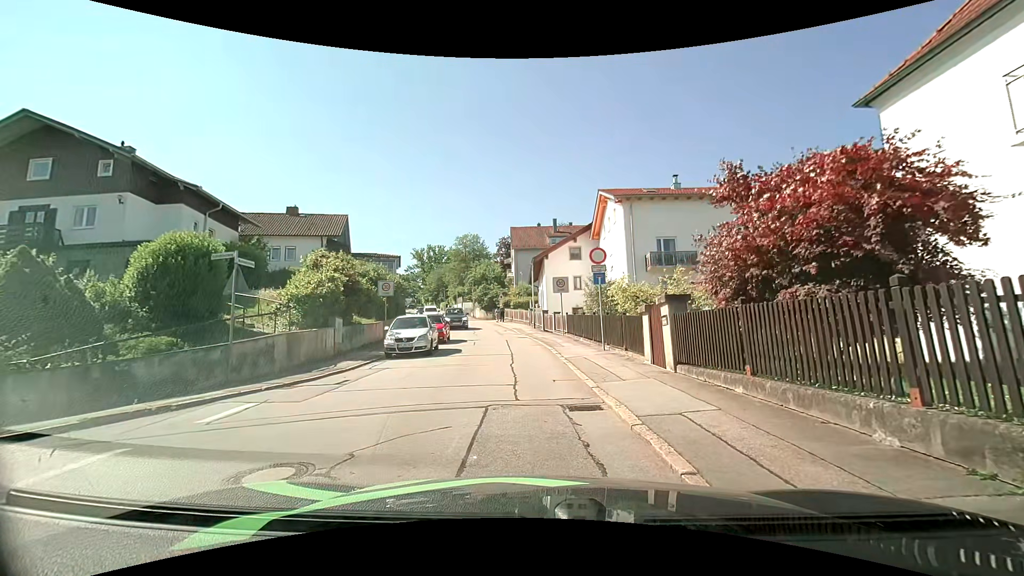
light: Day
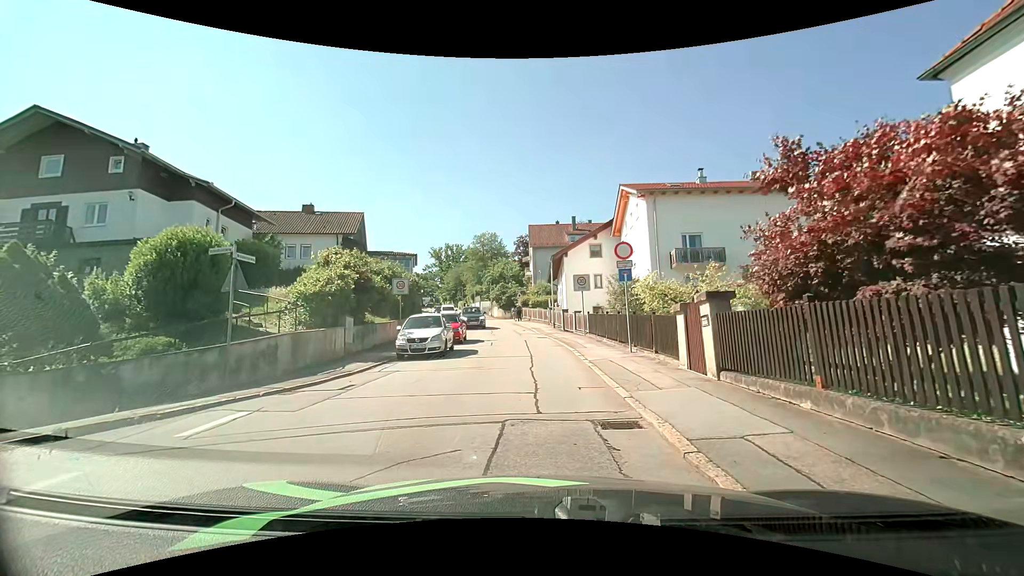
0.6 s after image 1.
(0.0, +1.1) m; -4°
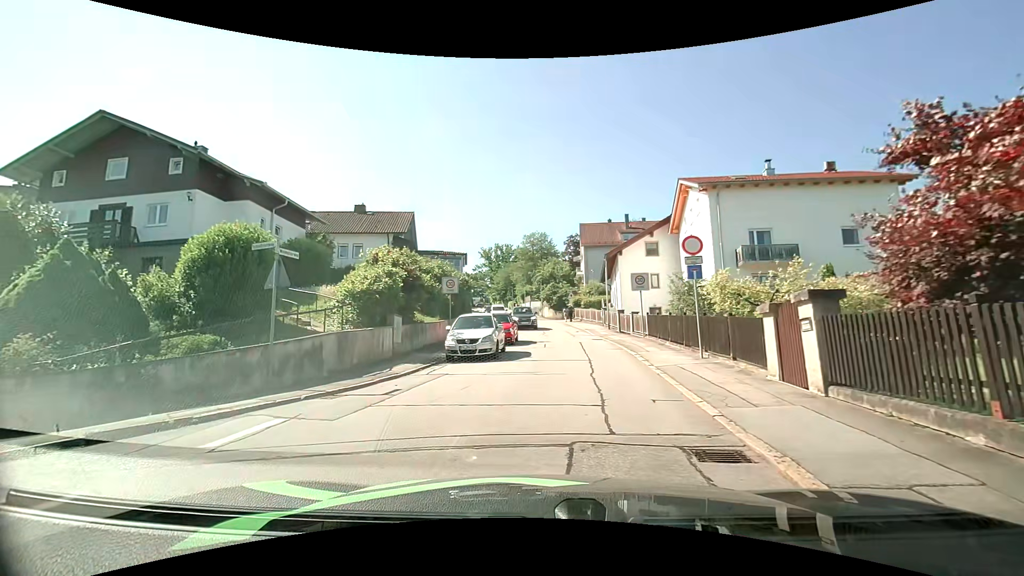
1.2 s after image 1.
(0.0, +1.1) m; -7°
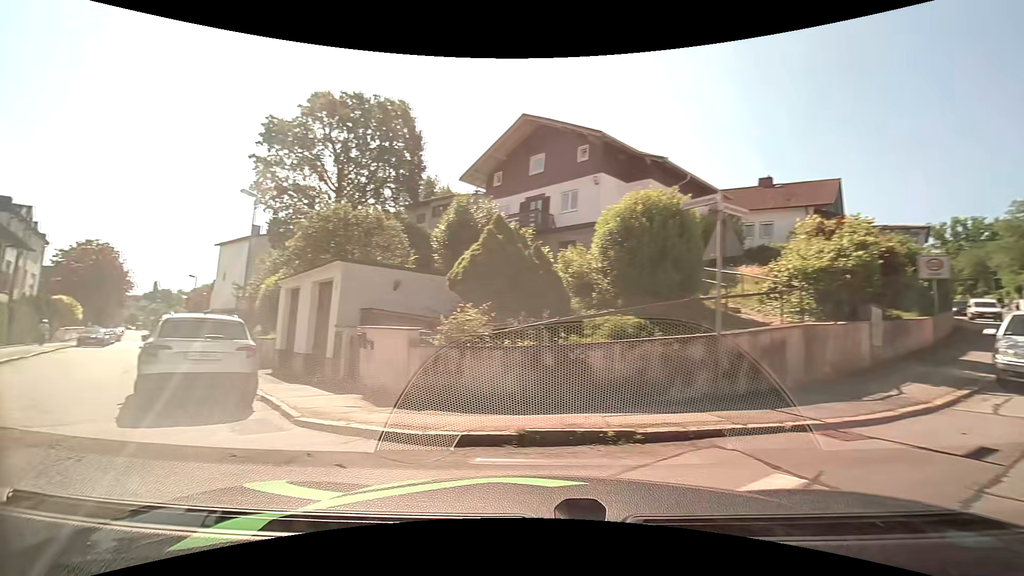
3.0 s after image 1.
(-1.2, +3.7) m; -40°
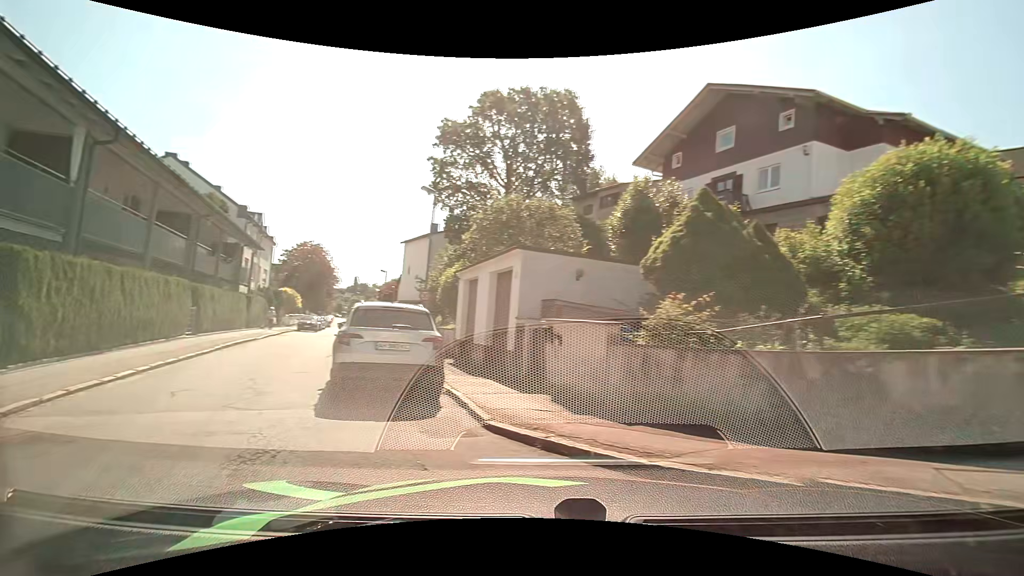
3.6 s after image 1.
(-0.3, +1.5) m; -19°
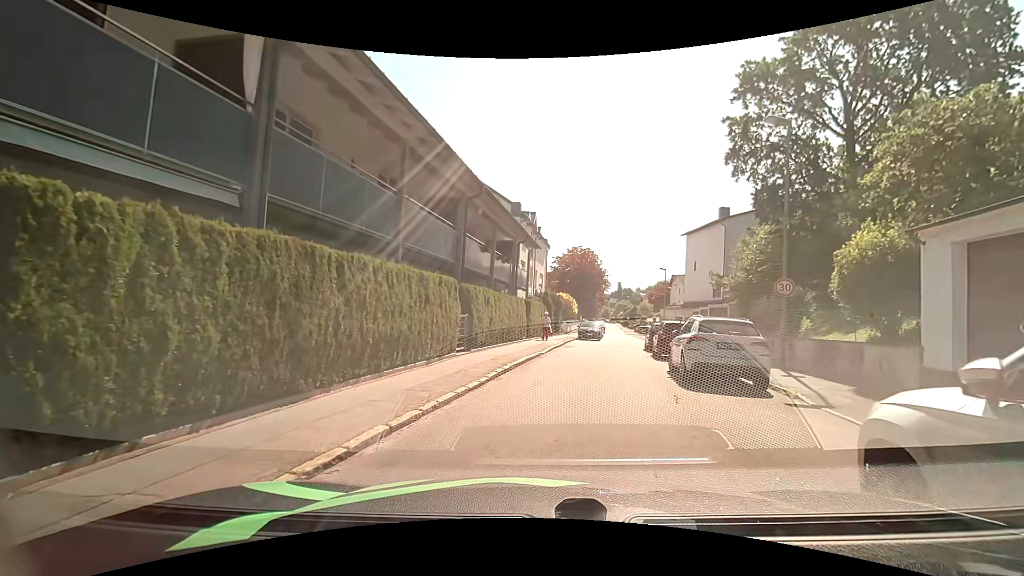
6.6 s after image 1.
(-3.4, +7.7) m; -28°
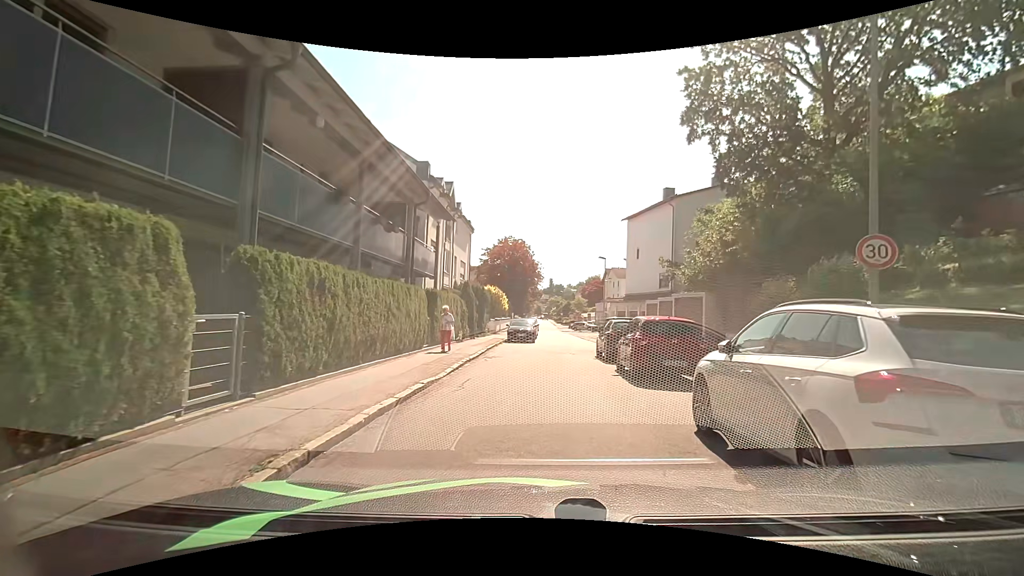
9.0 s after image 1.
(+0.6, +8.4) m; +8°
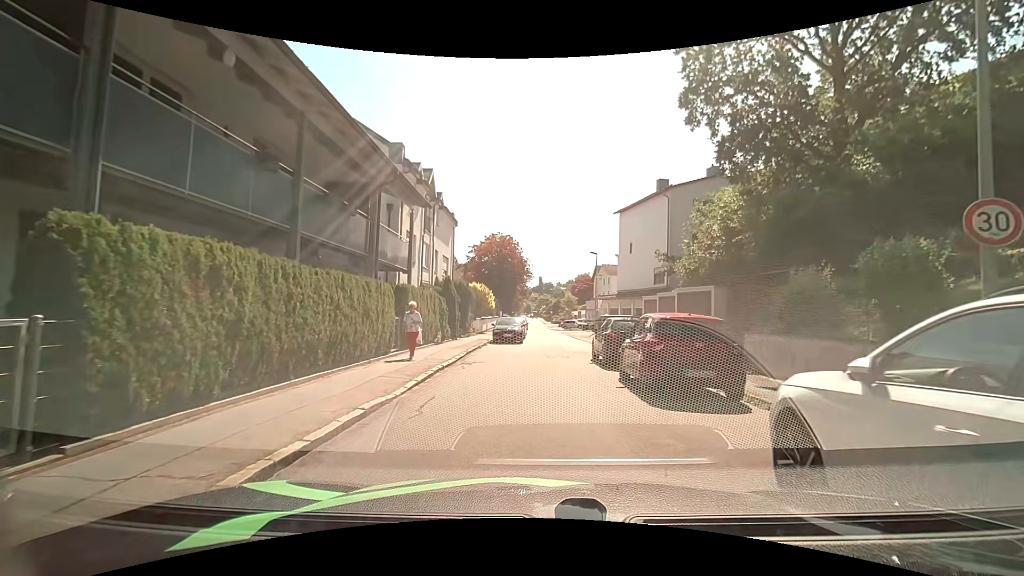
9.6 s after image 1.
(0.0, +2.6) m; +1°
(0, +10) (0, +20) (+1, +30) (+1, +40) (+1, +50) (+1, +60) (+1, +70) (0, +80) (0, +90) (0, +100) m
